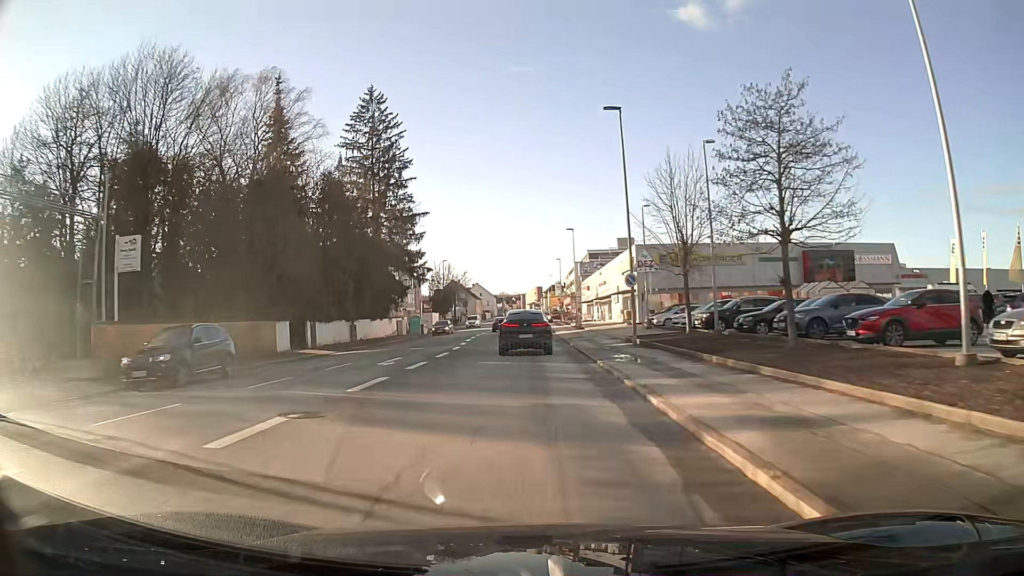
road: tertiary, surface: asphalt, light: Day
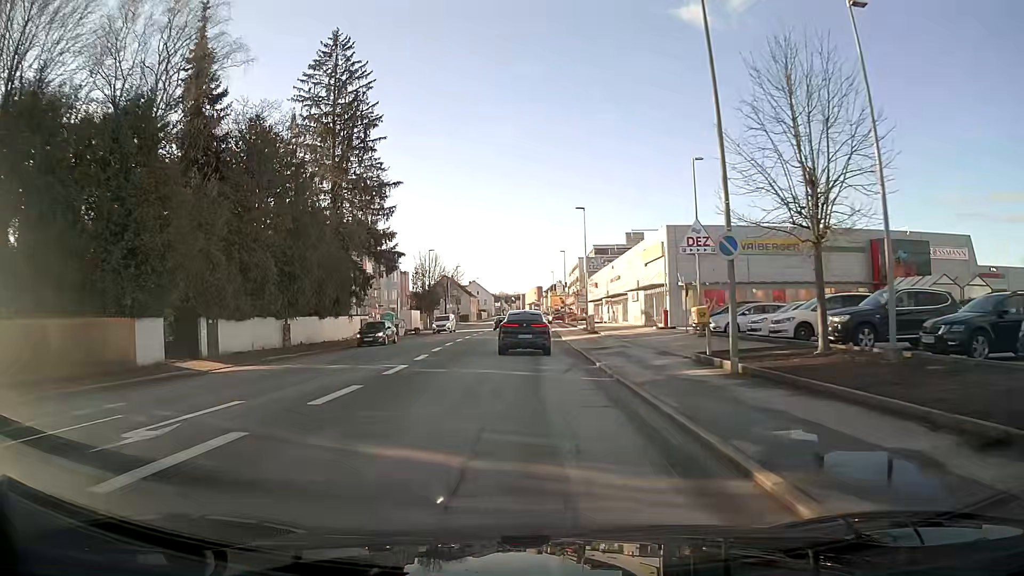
(0.0, +14.2) m; 0°
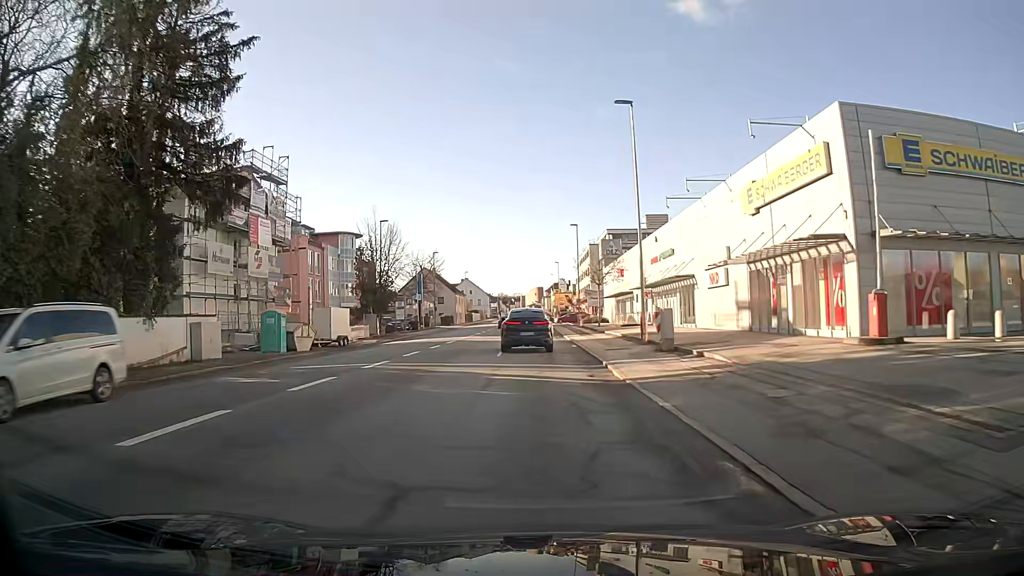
(0.0, +28.4) m; 0°
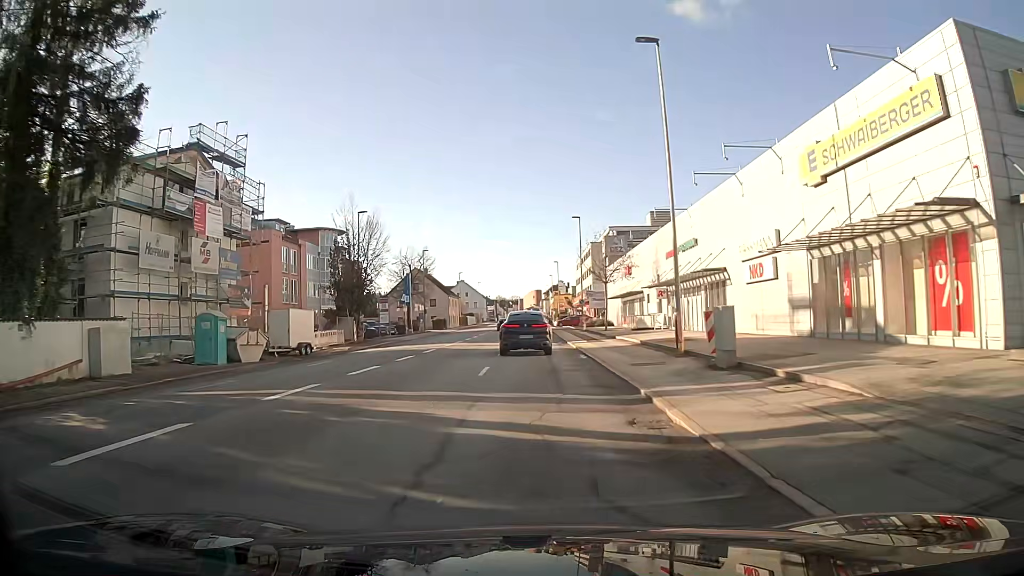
(0.0, +7.1) m; 0°
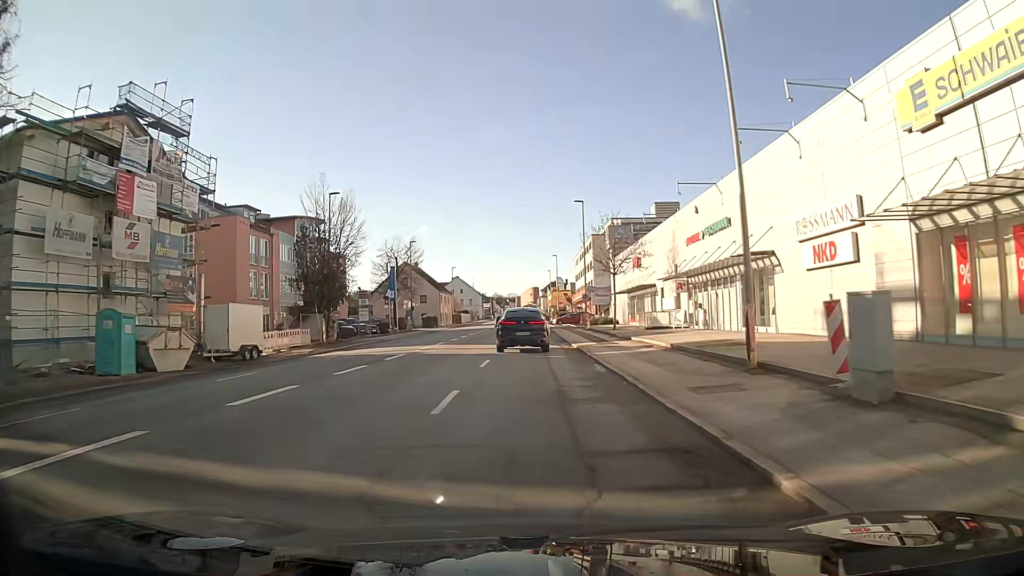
(0.0, +7.2) m; 0°
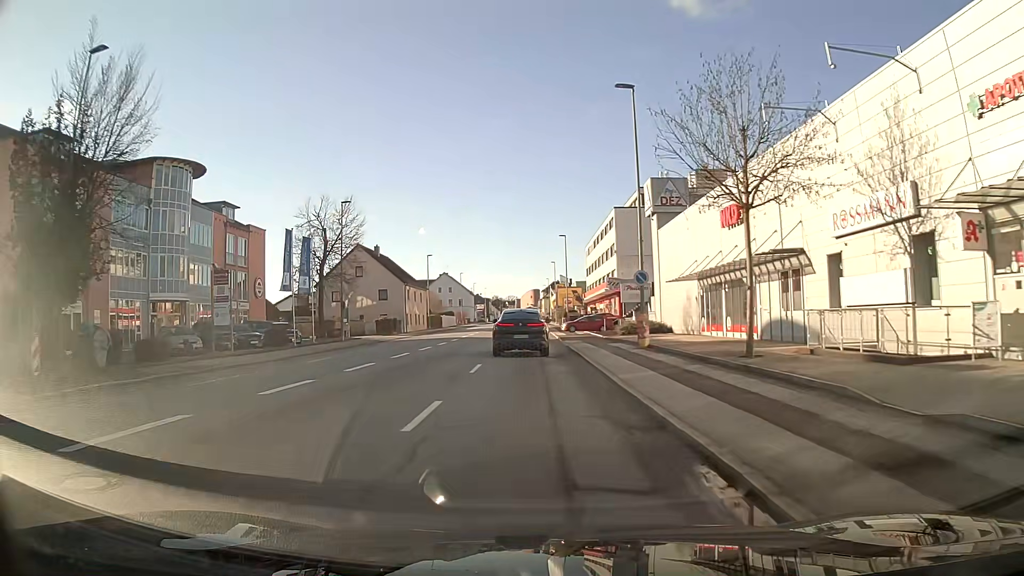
(0.0, +28.4) m; 0°
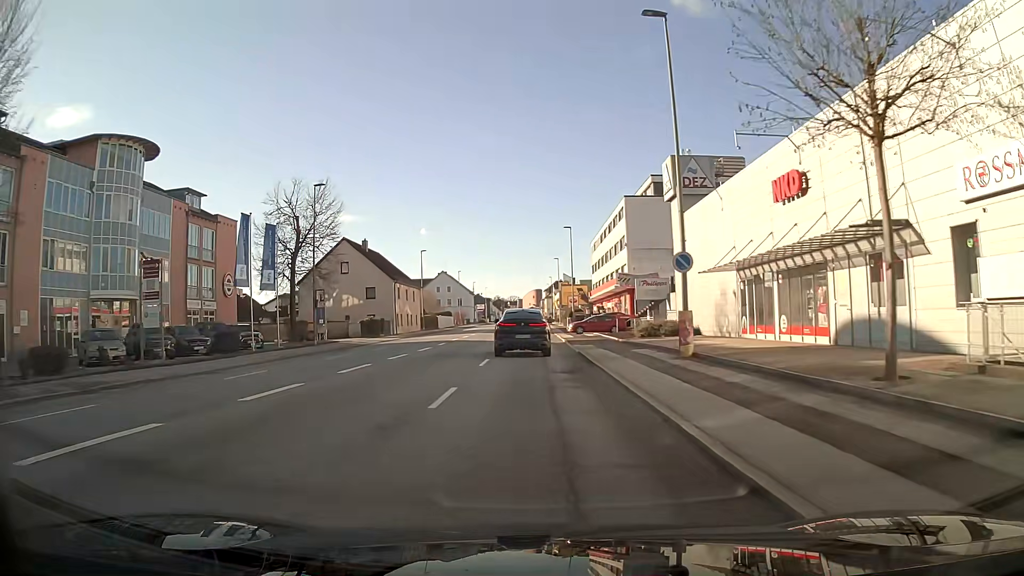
(0.0, +6.9) m; 0°
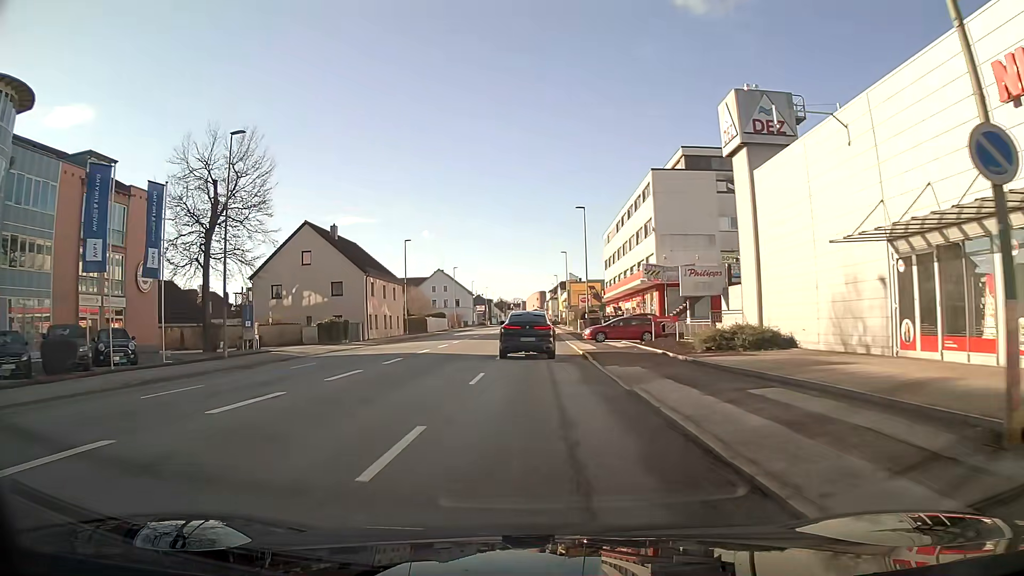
(-0.1, +13.5) m; 0°
